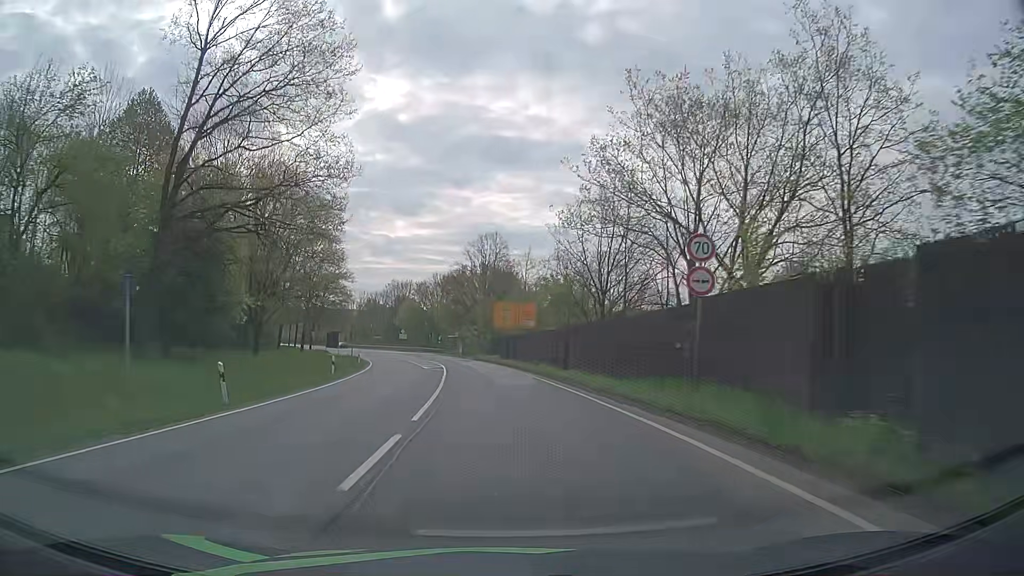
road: primary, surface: asphalt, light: Day
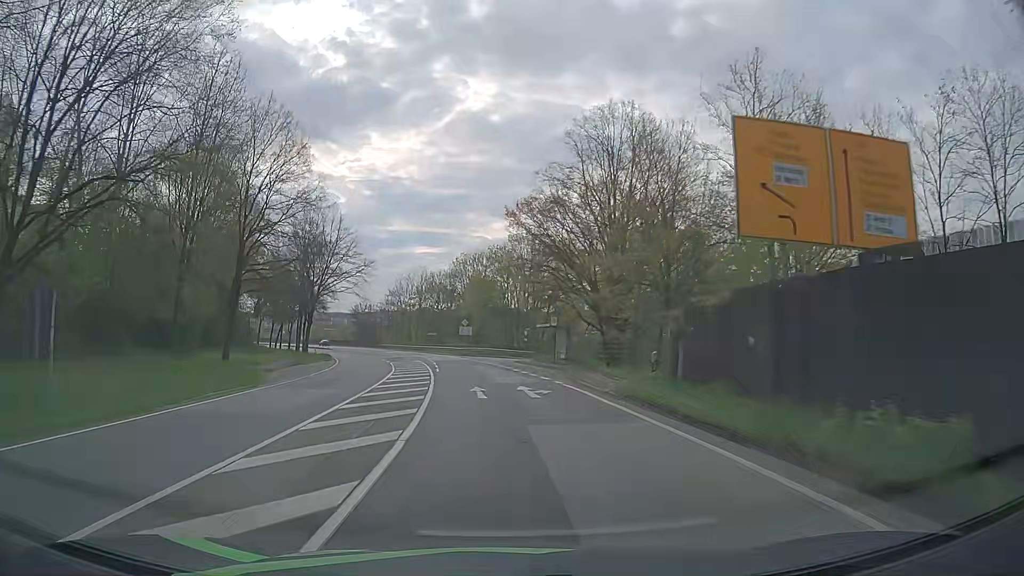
(-3.3, +52.2) m; -8°
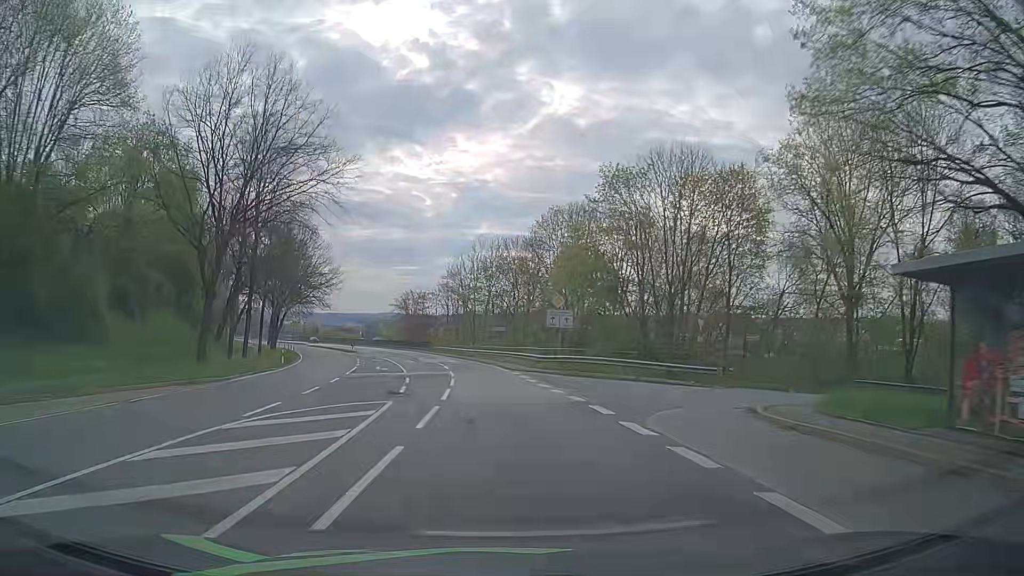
(-2.7, +42.5) m; -7°
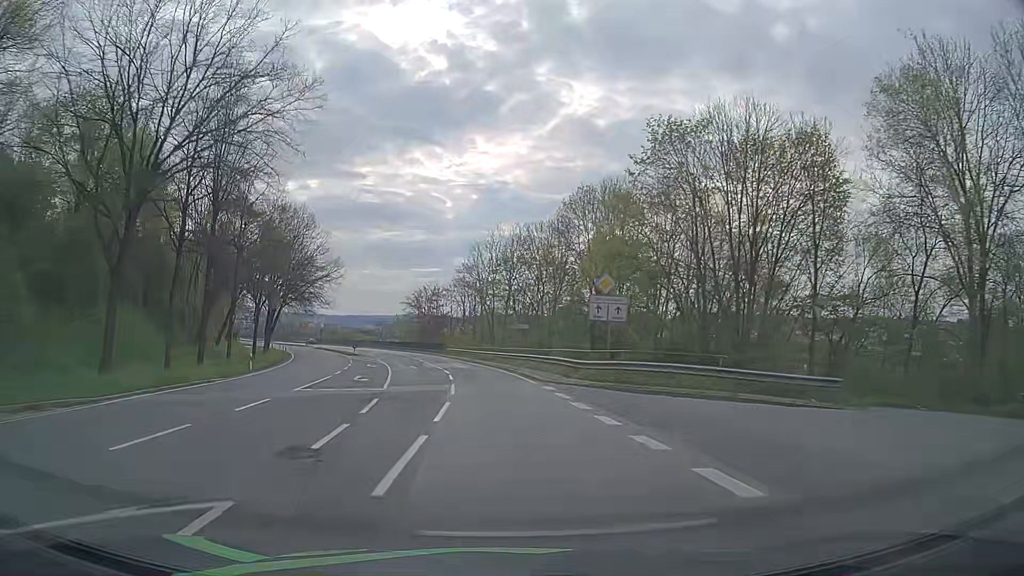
(-0.2, +10.7) m; -2°
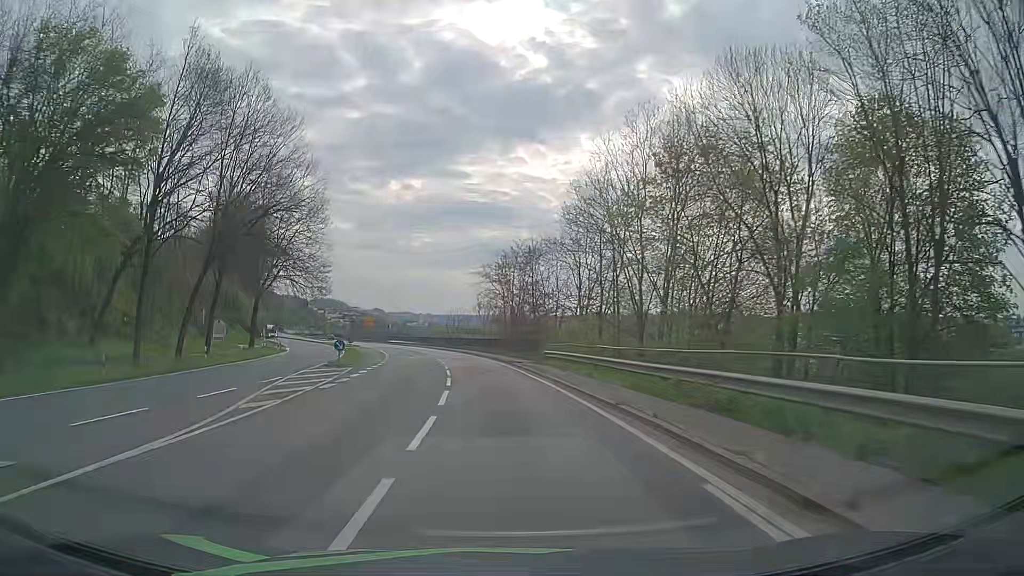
(-3.3, +42.7) m; -9°
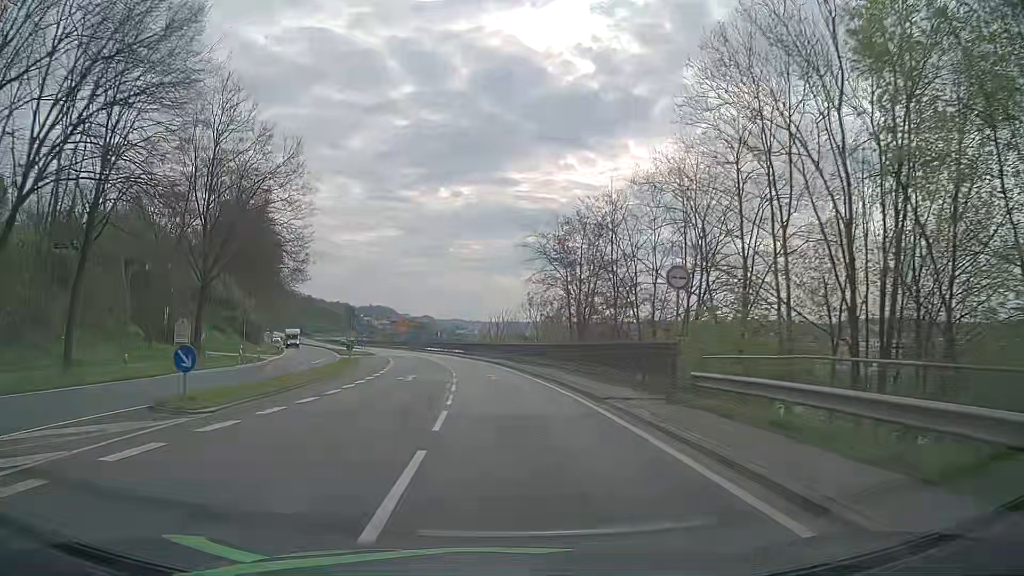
(-0.8, +21.5) m; -4°
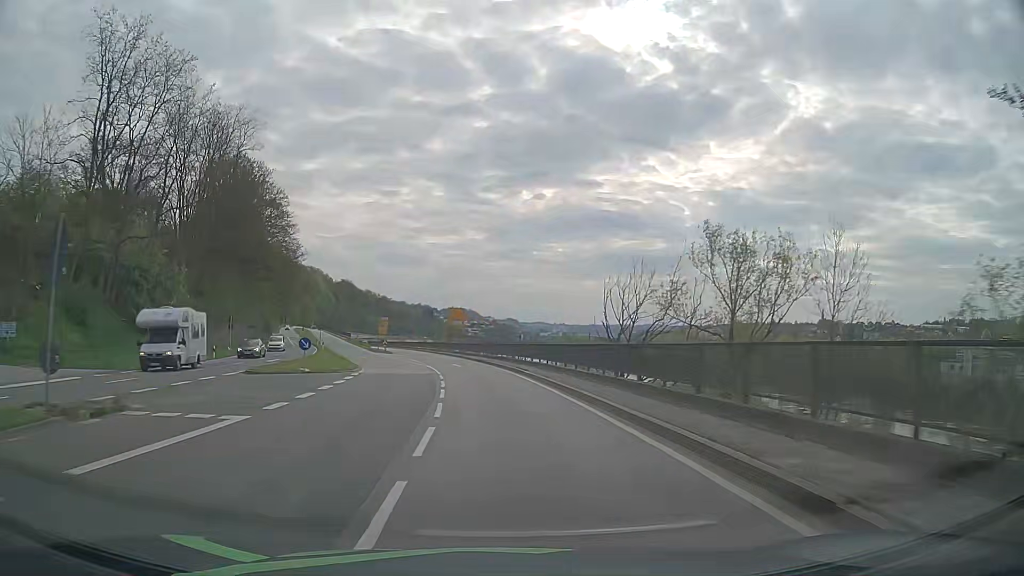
(-2.8, +42.8) m; -7°
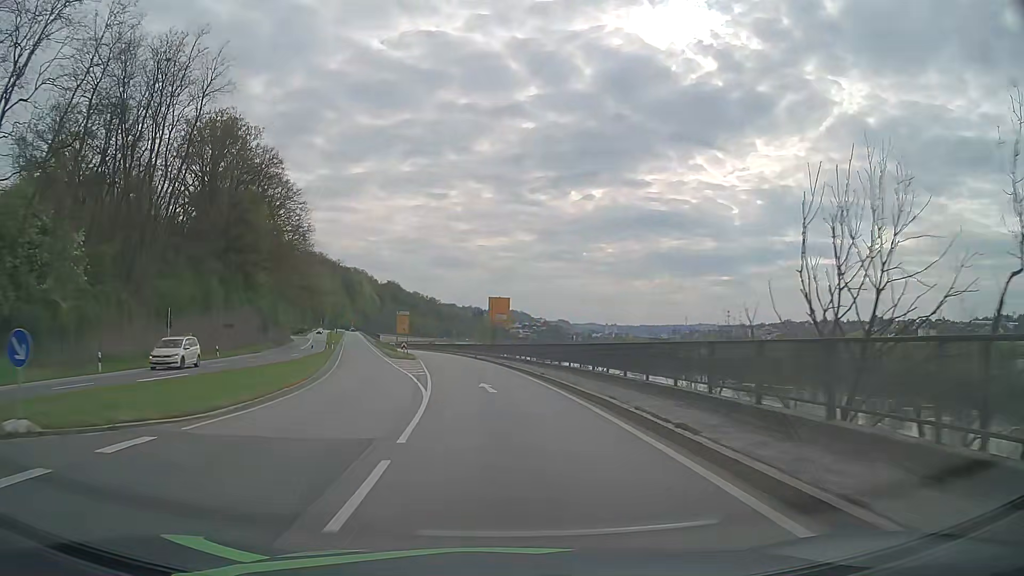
(-0.8, +21.5) m; -4°
(0, +10) (-1, +20) (-2, +30) (-3, +40) (-4, +50) (-5, +60) (-7, +70) (-9, +79) (-10, +89) (-12, +99) m
